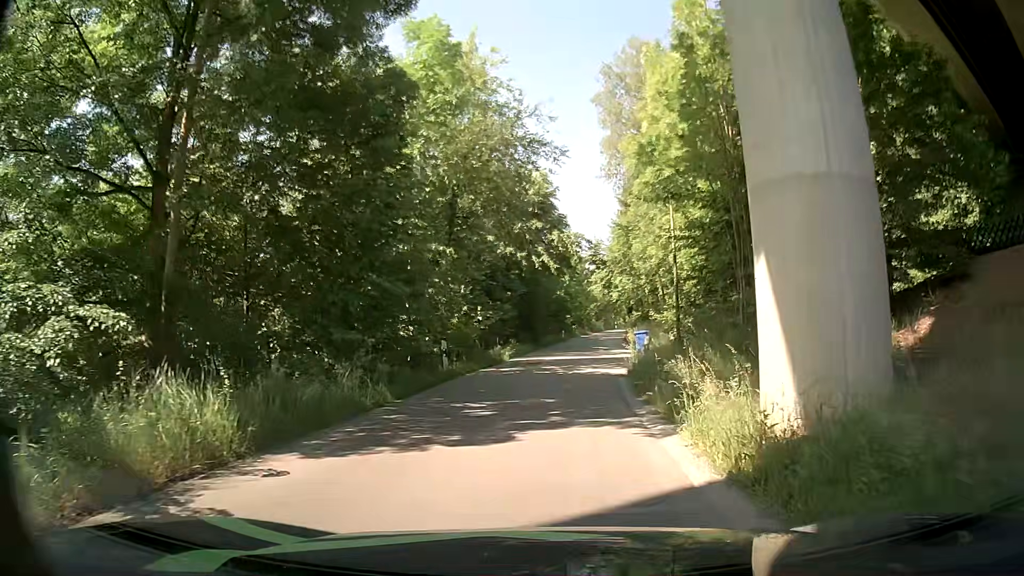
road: residential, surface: asphalt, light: Day
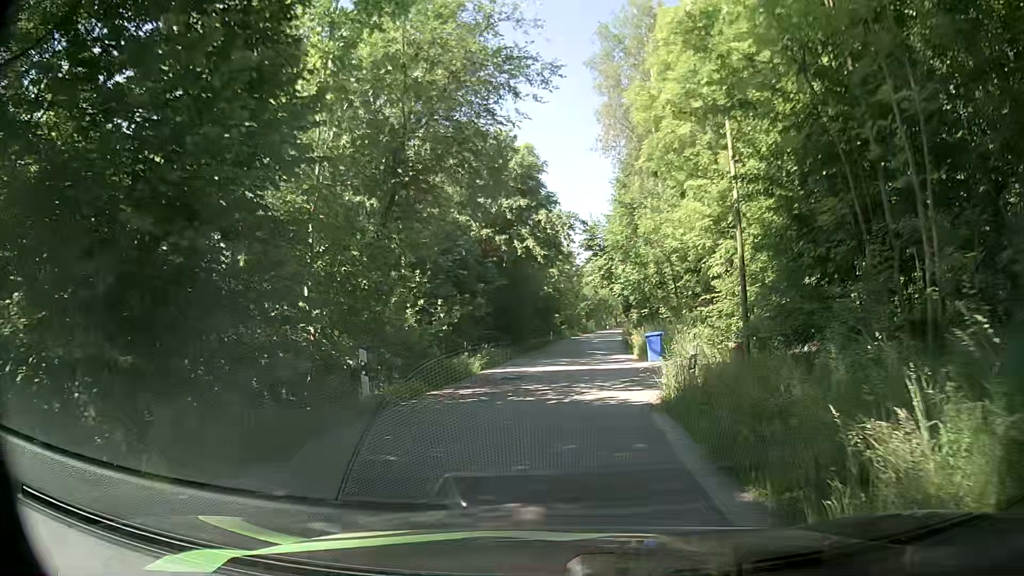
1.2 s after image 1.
(0.0, +7.5) m; 0°
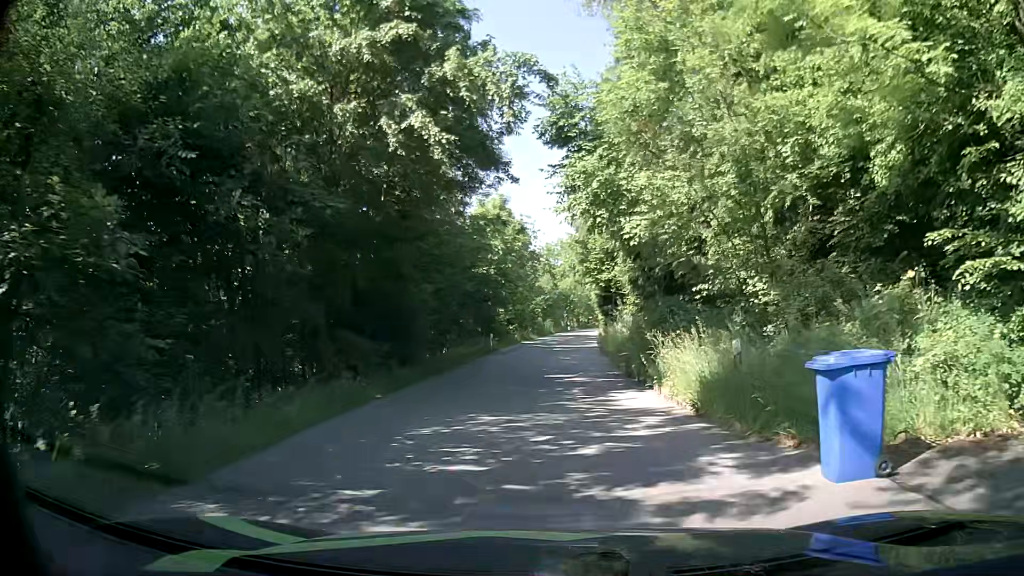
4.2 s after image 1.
(+1.0, +19.2) m; +5°
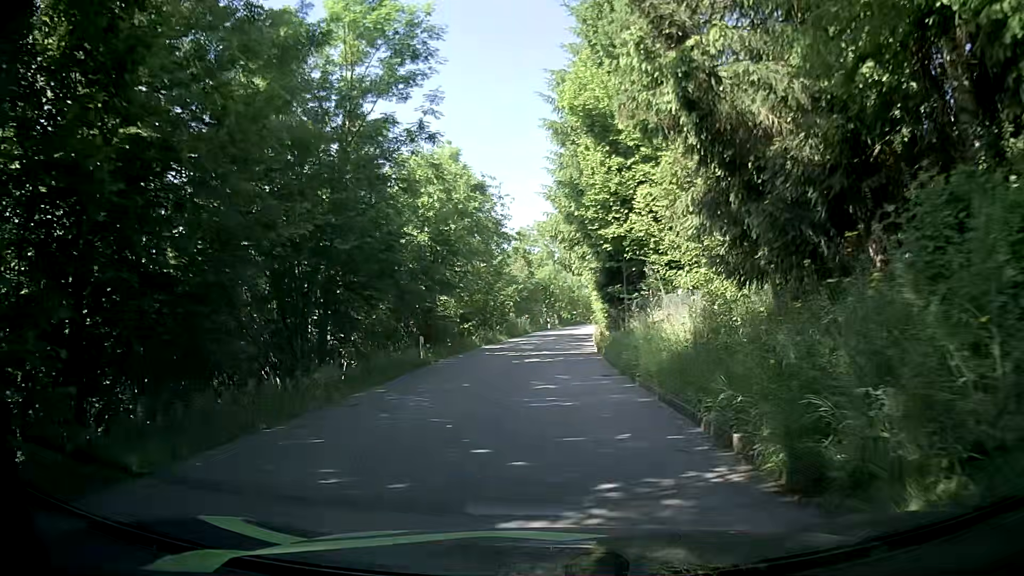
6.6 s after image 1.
(+0.2, +15.5) m; +1°
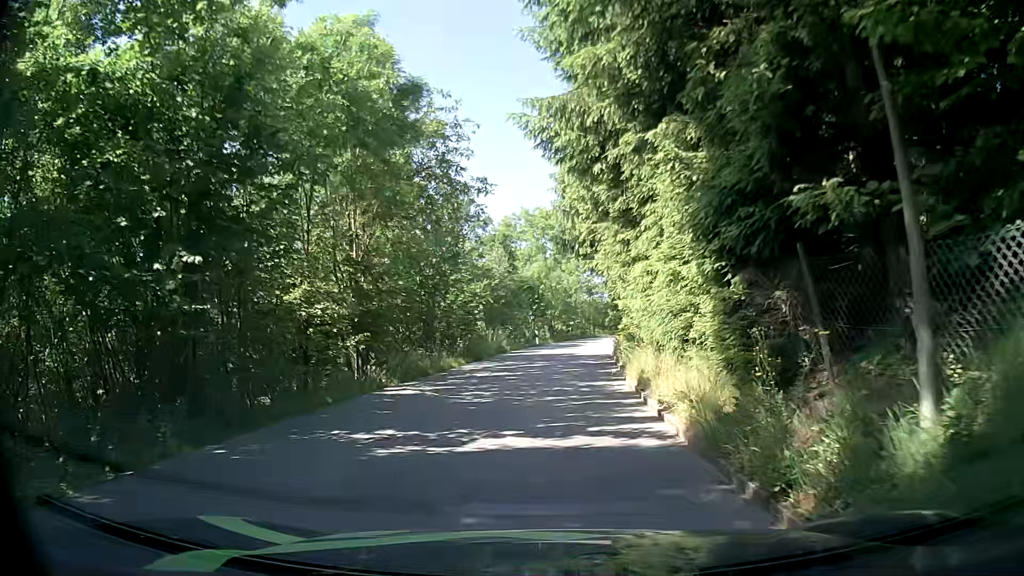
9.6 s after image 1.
(+0.2, +18.8) m; +1°
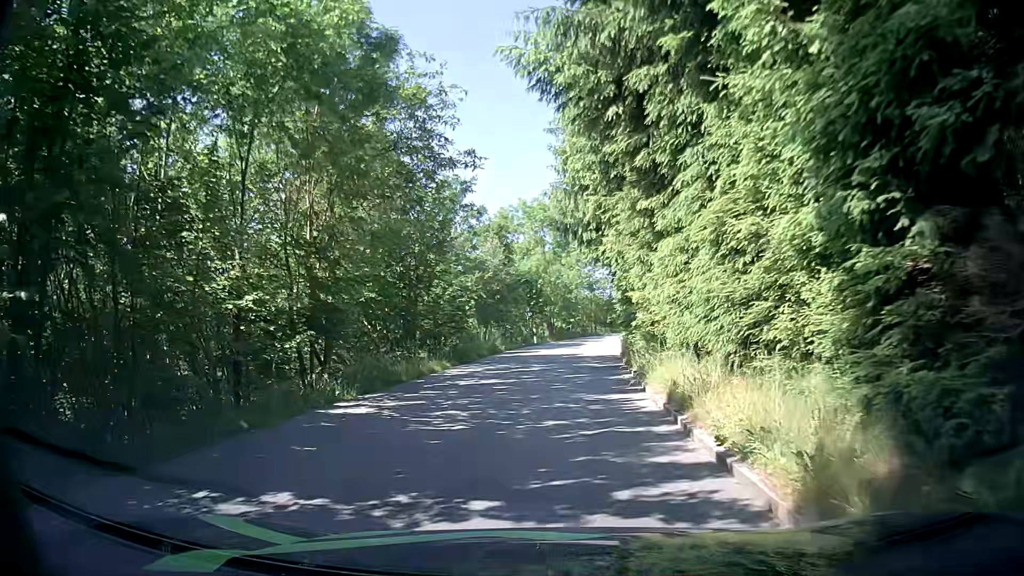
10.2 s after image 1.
(0.0, +3.7) m; 0°
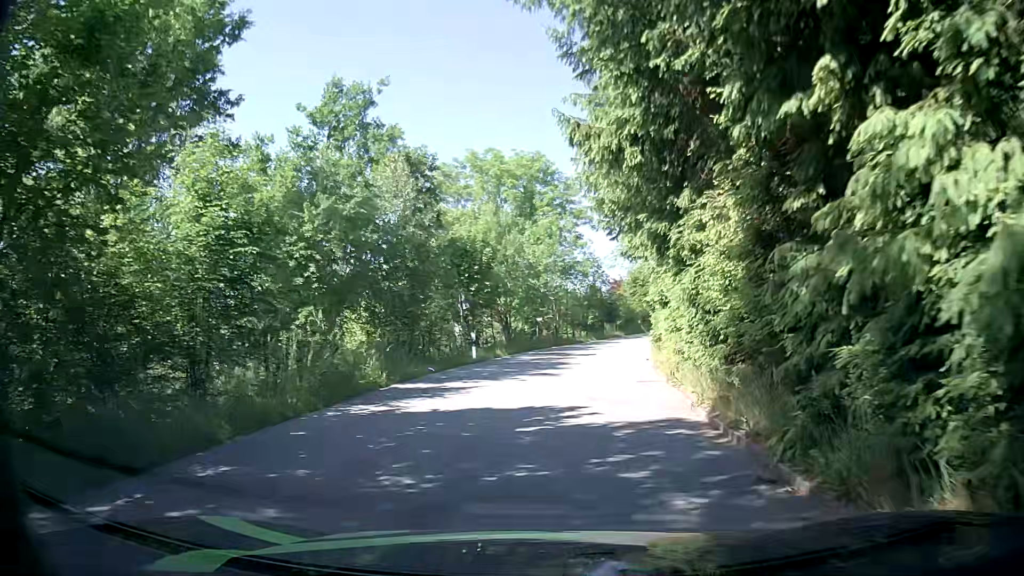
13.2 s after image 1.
(+0.3, +20.2) m; +1°
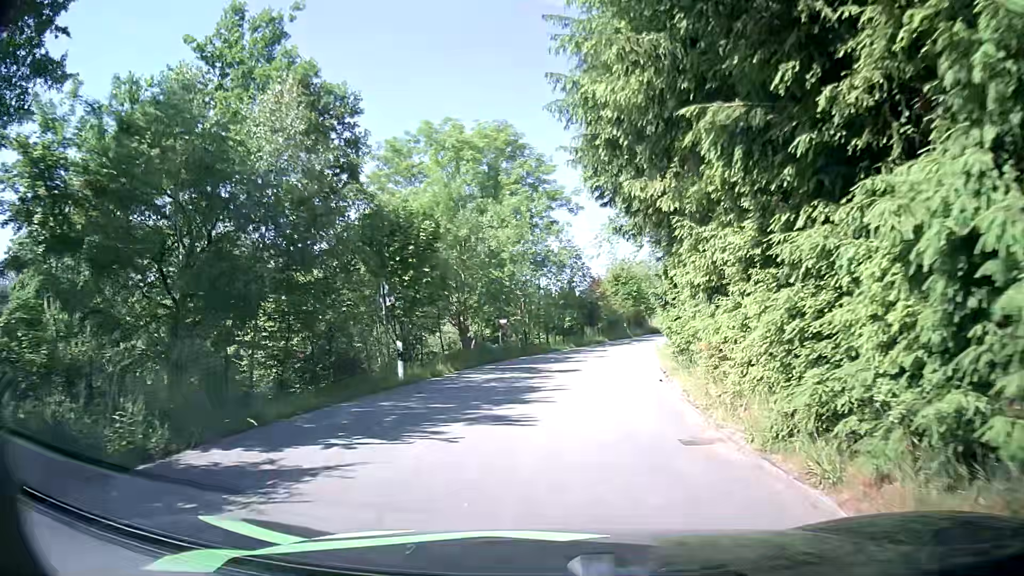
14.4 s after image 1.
(+0.4, +8.2) m; +4°
(0, +10) (+1, +20) (+3, +30) (+7, +39) (+11, +48) (+15, +57) (+18, +67) (+18, +77) (+17, +87) (+15, +97) m
